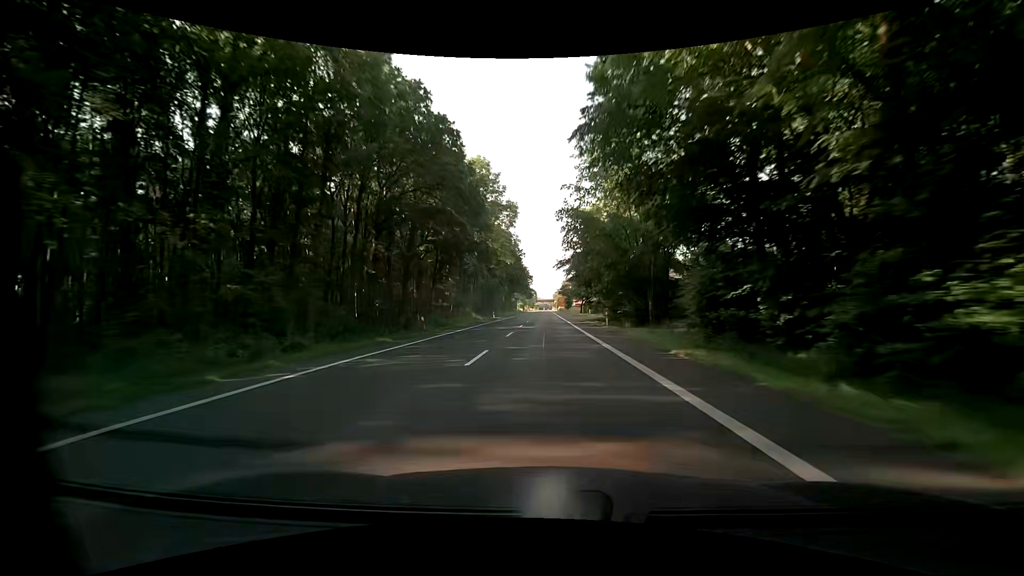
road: primary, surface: asphalt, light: Day
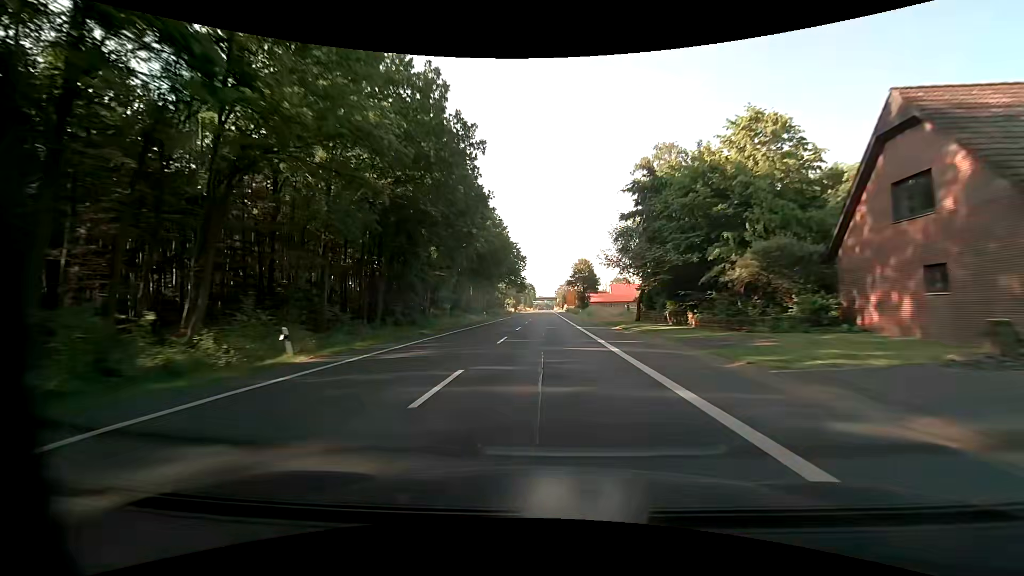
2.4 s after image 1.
(+0.1, +65.1) m; 0°
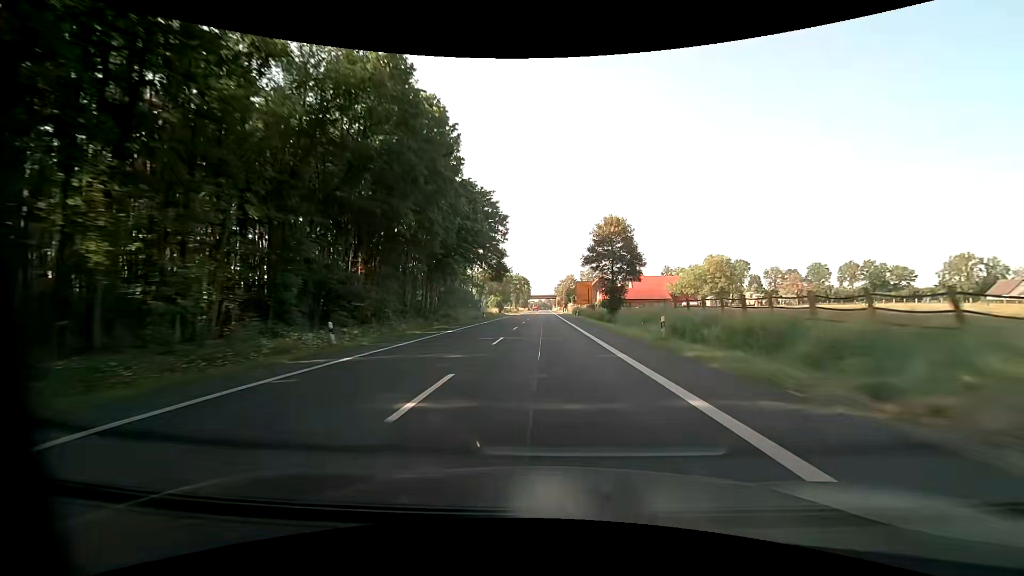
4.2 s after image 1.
(+0.1, +48.8) m; 0°
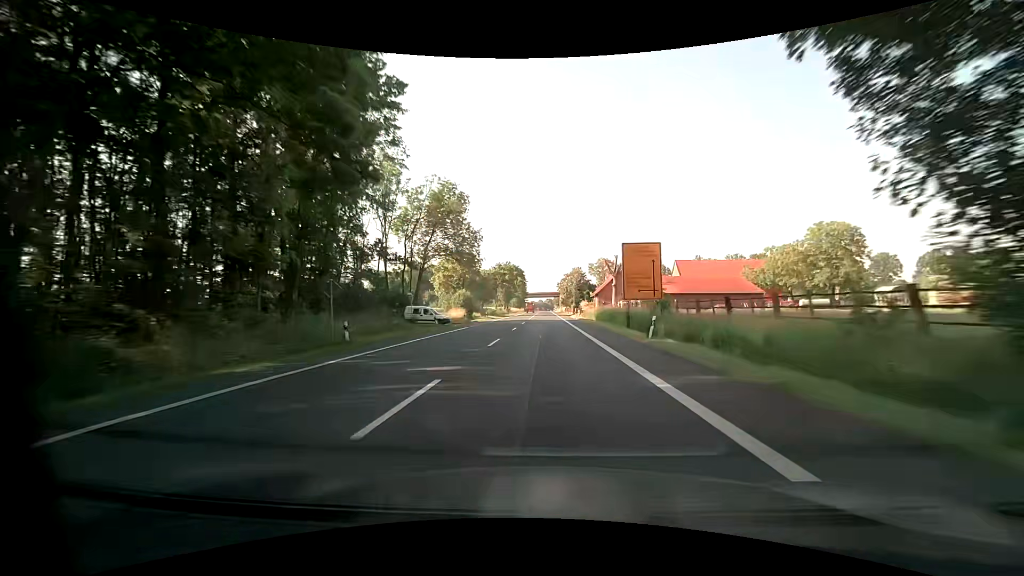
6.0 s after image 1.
(+0.2, +48.8) m; 0°
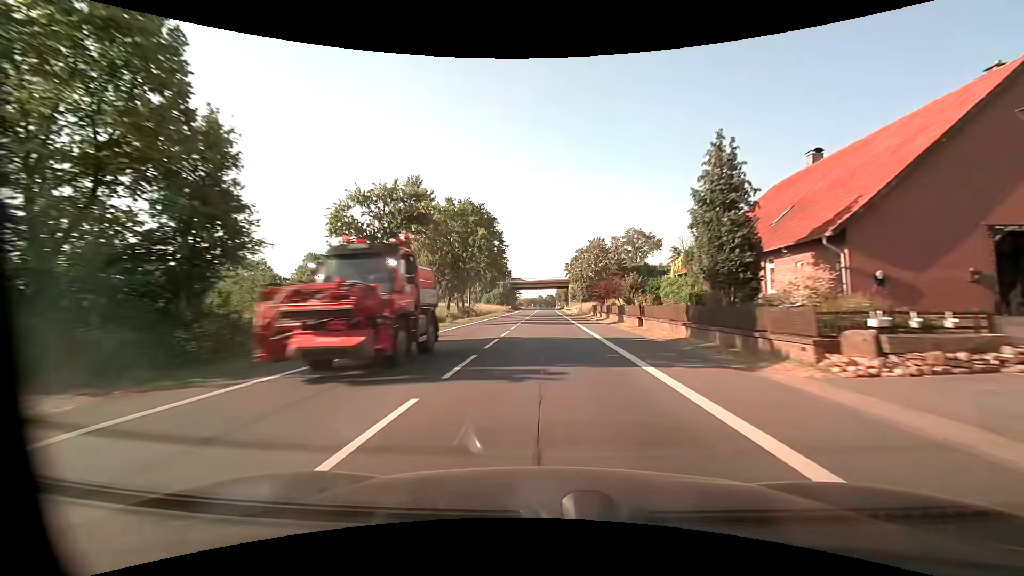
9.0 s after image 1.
(-0.1, +77.2) m; 0°
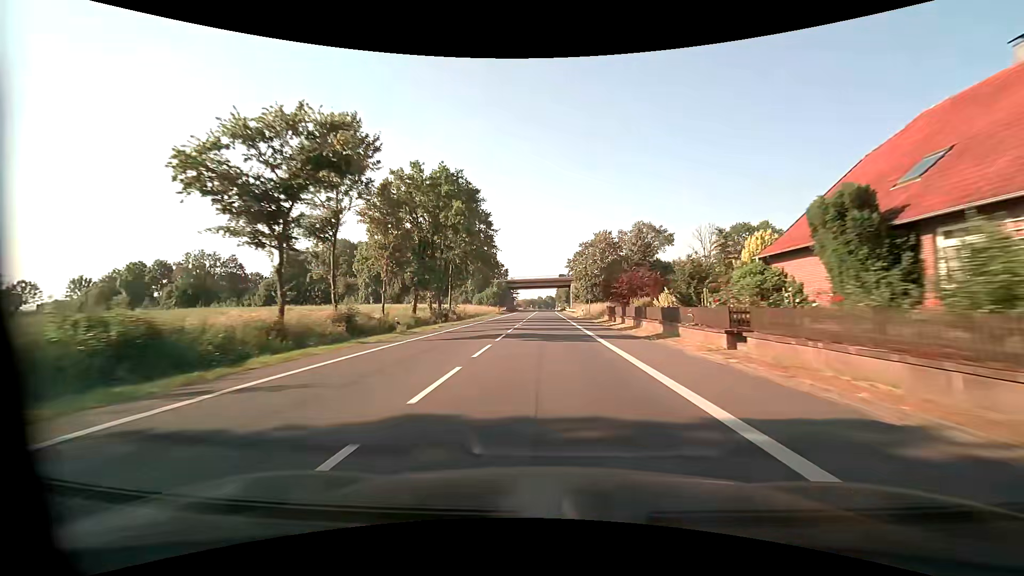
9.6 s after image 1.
(0.0, +14.1) m; 0°
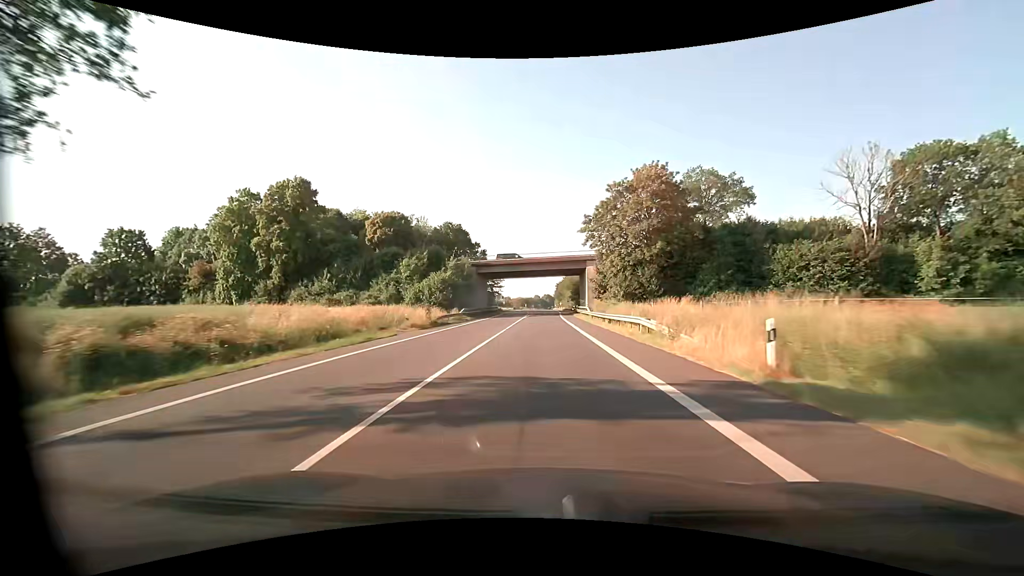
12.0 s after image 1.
(0.0, +51.8) m; 0°
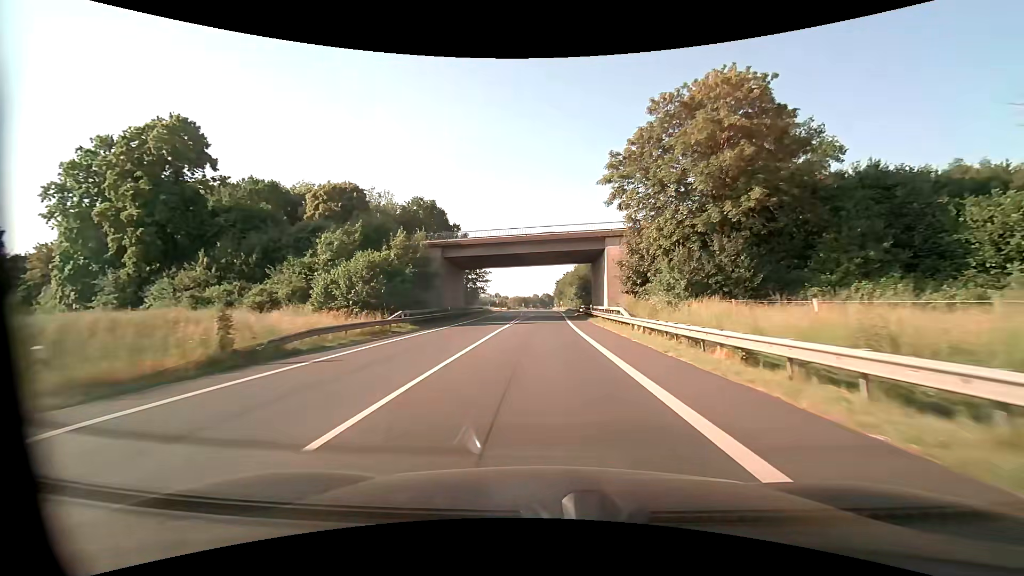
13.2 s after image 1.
(+0.1, +23.1) m; 0°
(0, +10) (0, +20) (0, +30) (0, +40) (0, +50) (0, +60) (0, +70) (+1, +80) (+1, +90) (+1, +100) m
